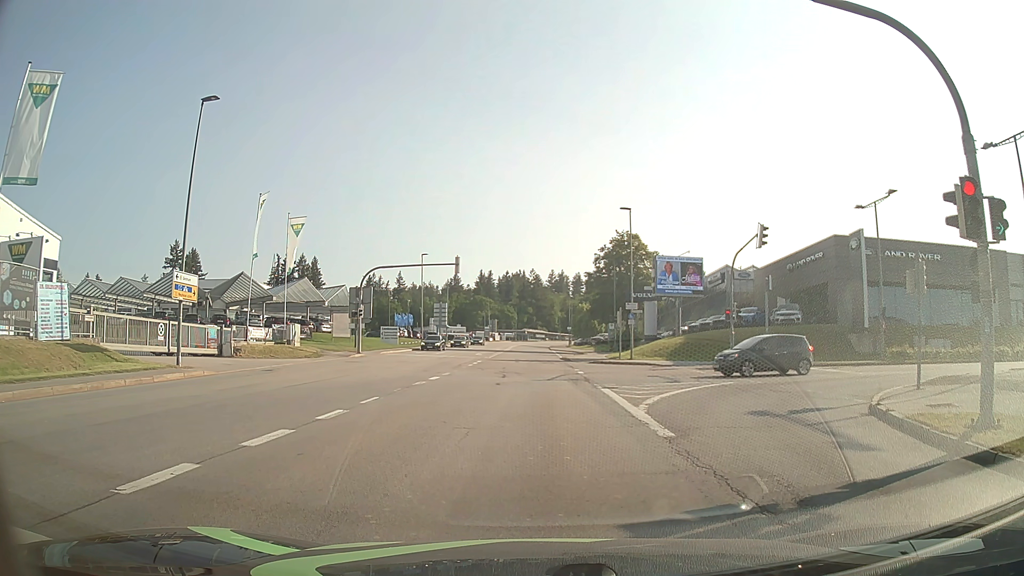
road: tertiary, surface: asphalt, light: Day
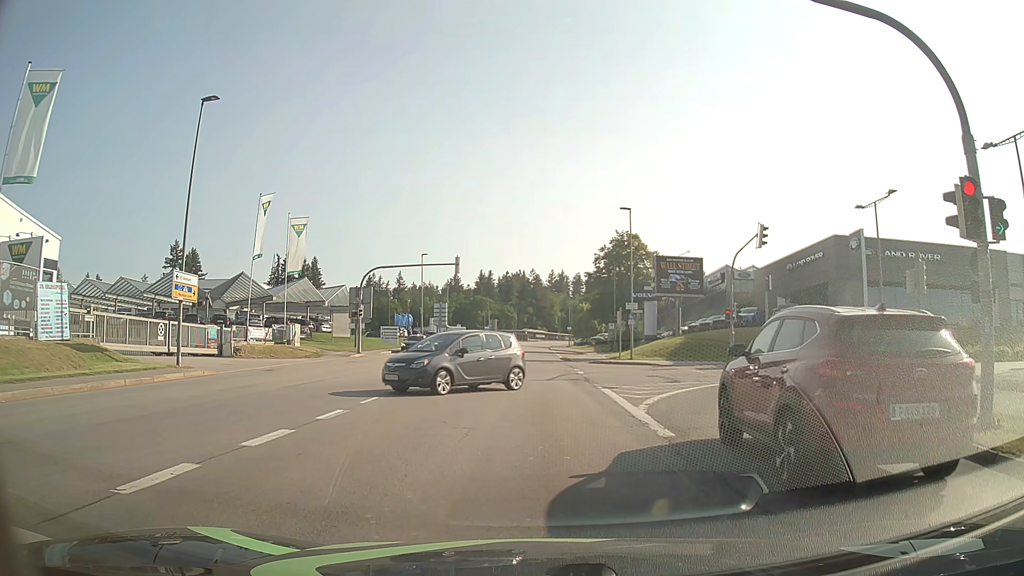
(0.0, 0.0) m; 0°
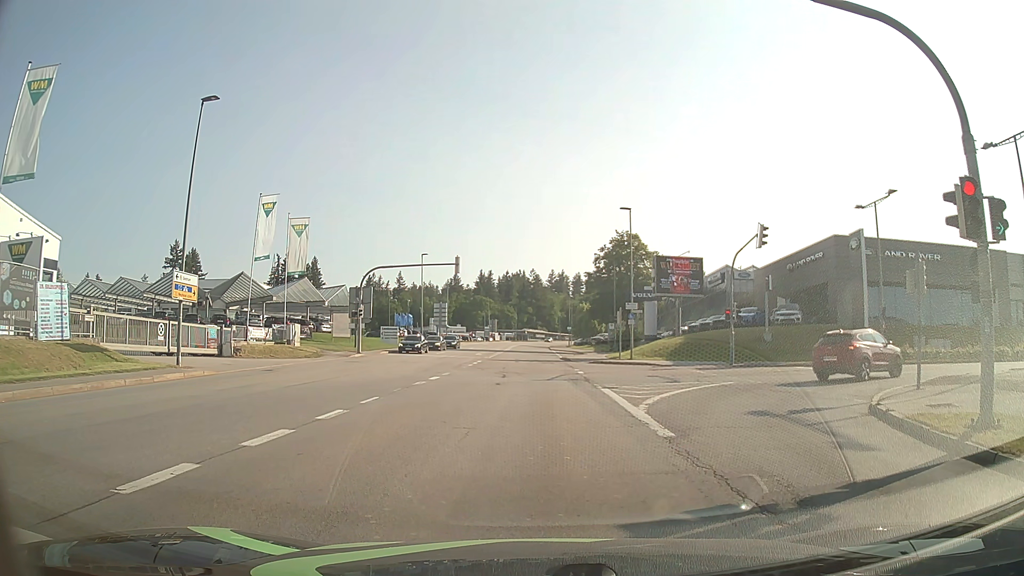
(0.0, 0.0) m; 0°
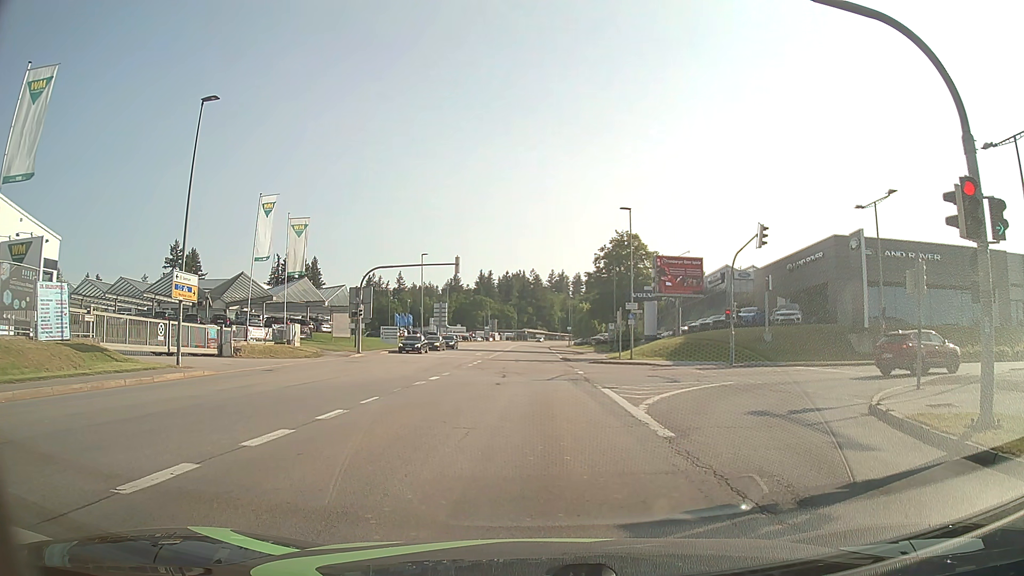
(0.0, 0.0) m; 0°
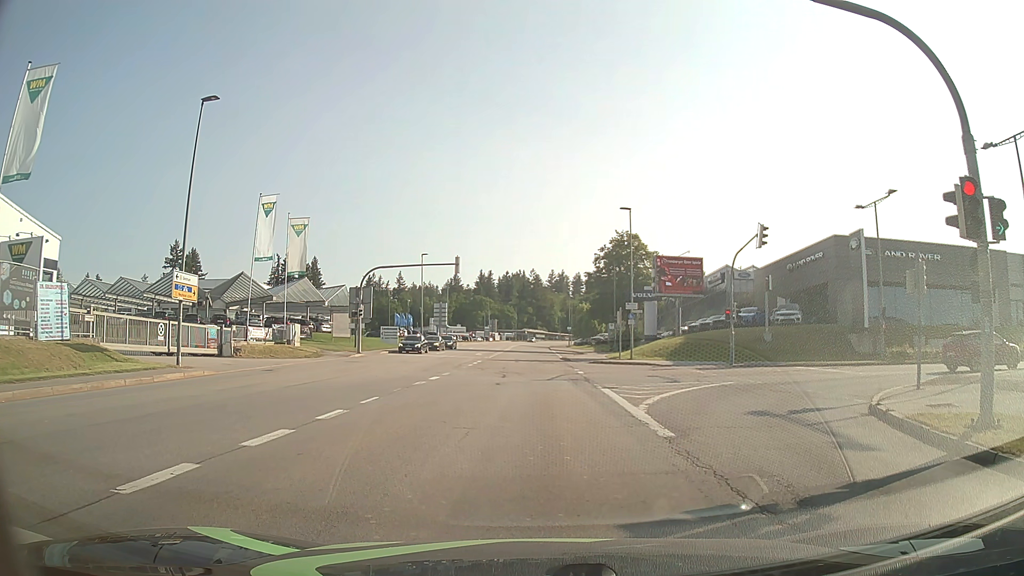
(0.0, 0.0) m; 0°
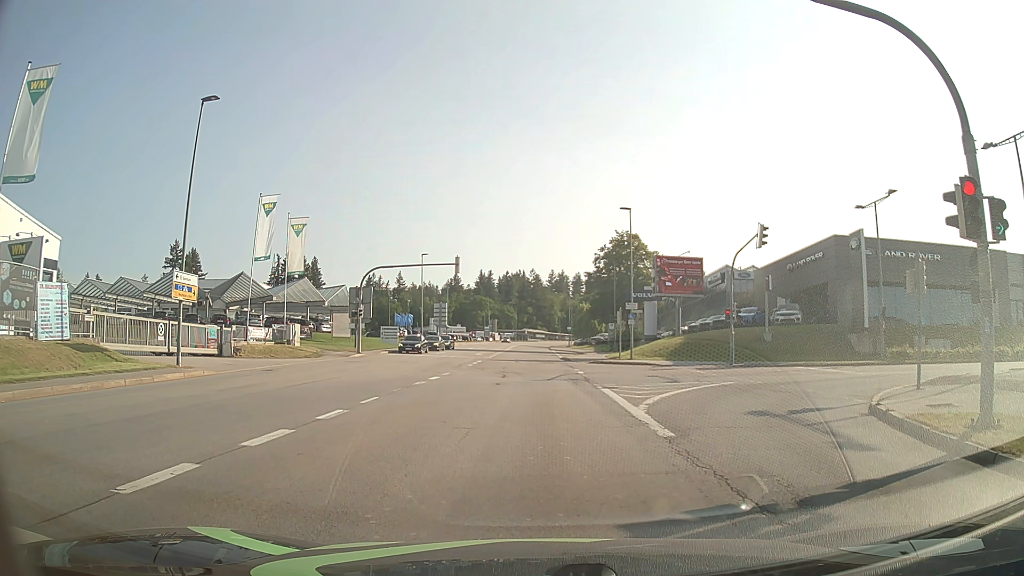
(0.0, 0.0) m; 0°
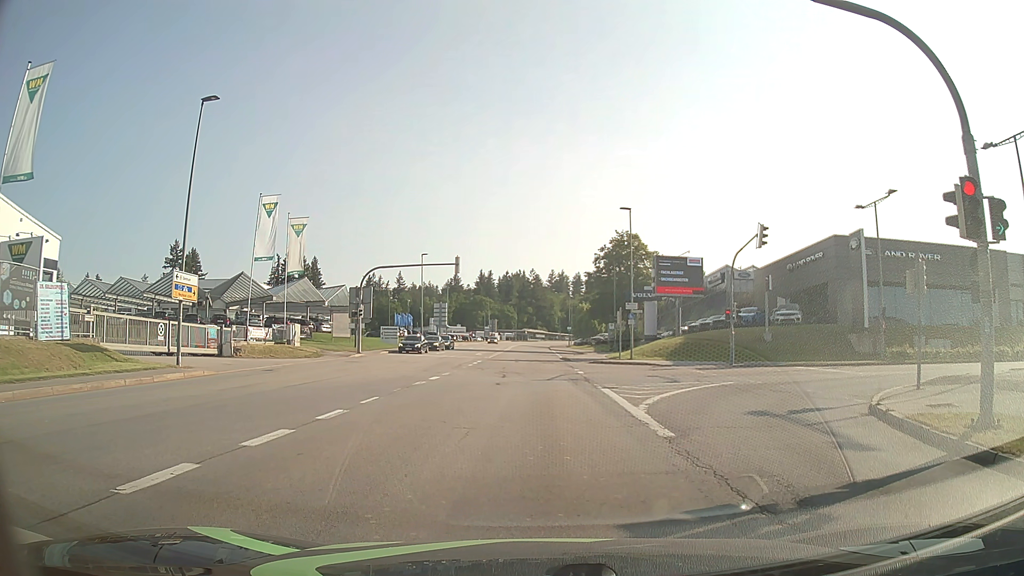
(0.0, 0.0) m; 0°
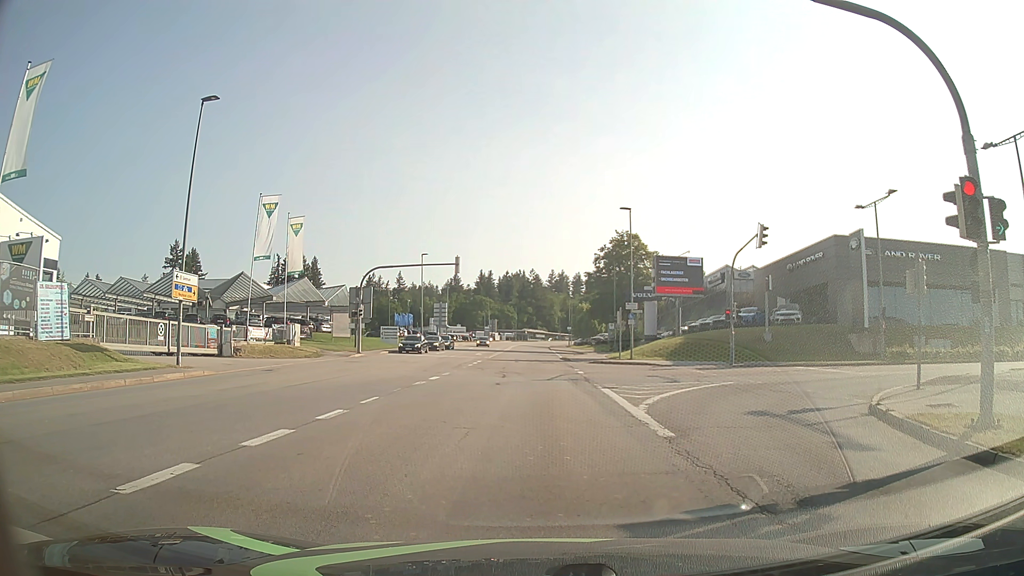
(0.0, 0.0) m; 0°
(0, +10) (-1, +20) (-1, +30) (-1, +40) (-2, +50) (-2, +60) (-2, +70) (-3, +80) (-3, +90) (-3, +100) m
